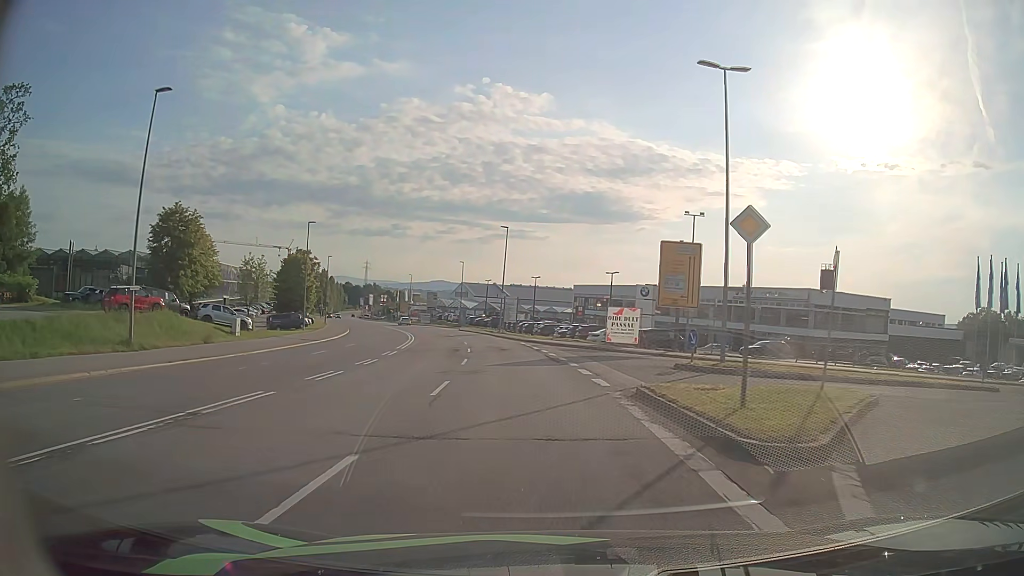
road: secondary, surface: asphalt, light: Day
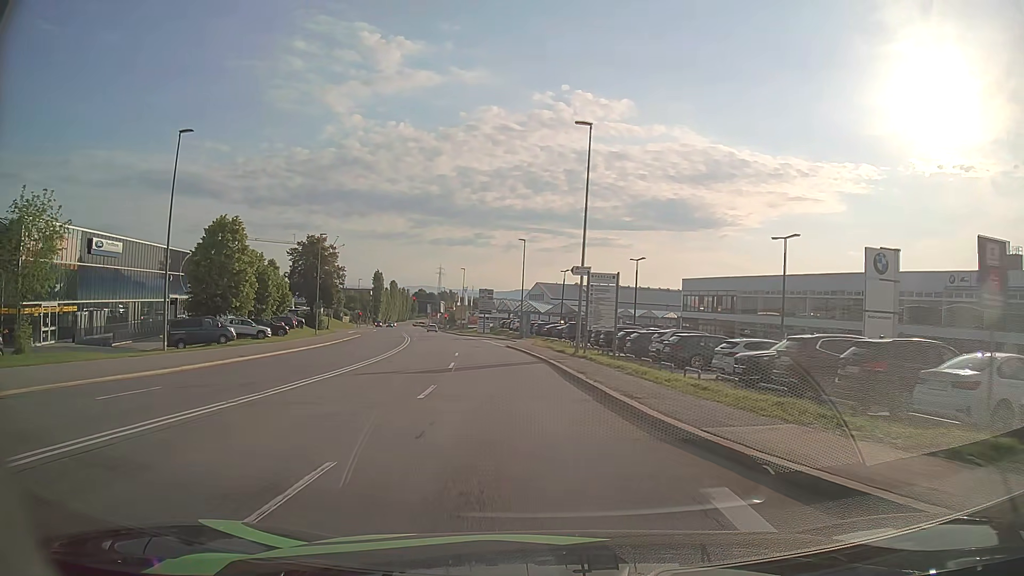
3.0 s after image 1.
(-1.9, +35.9) m; -7°
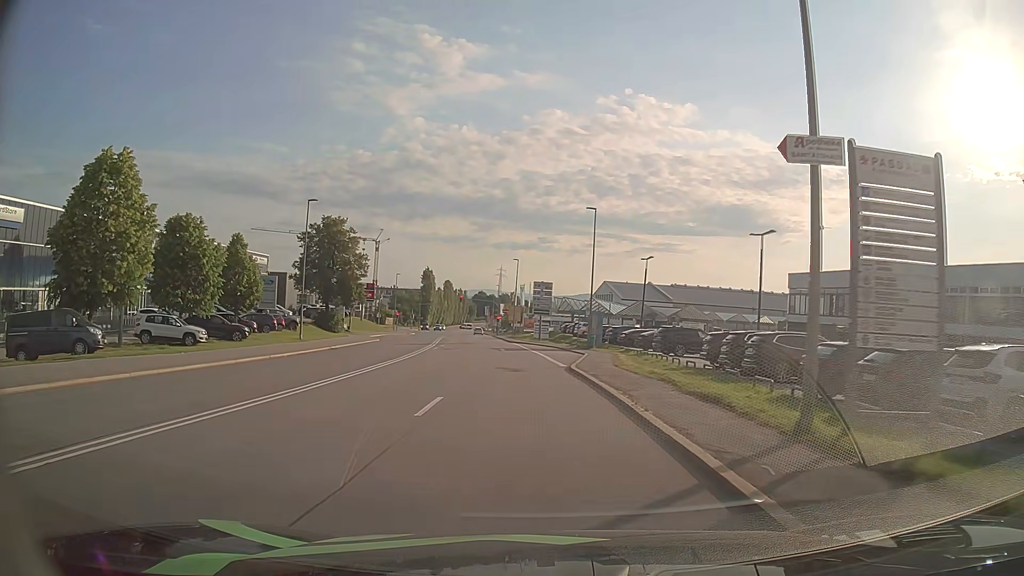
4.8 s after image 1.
(-1.1, +20.5) m; -6°
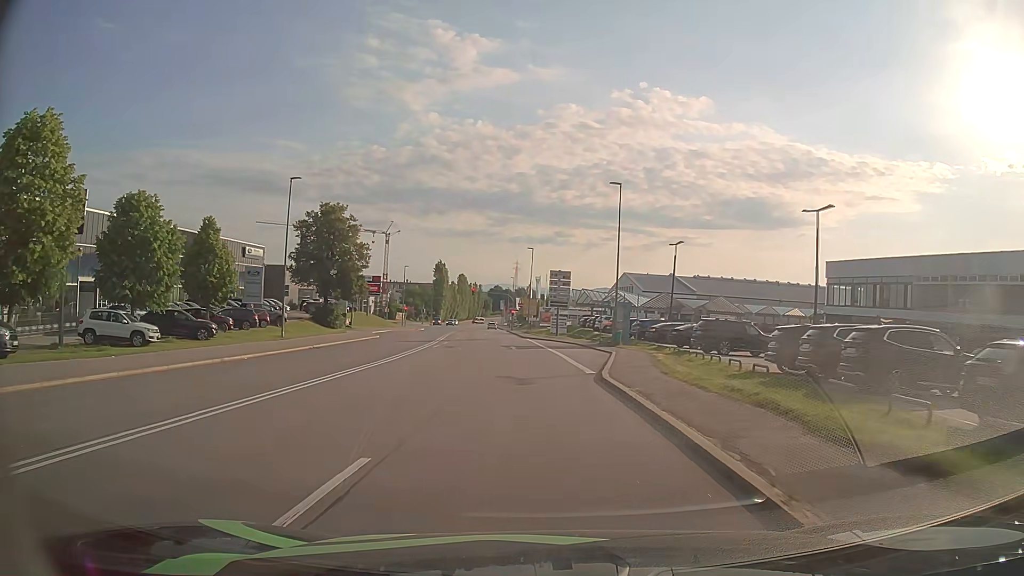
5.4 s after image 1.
(-0.1, +6.7) m; -1°
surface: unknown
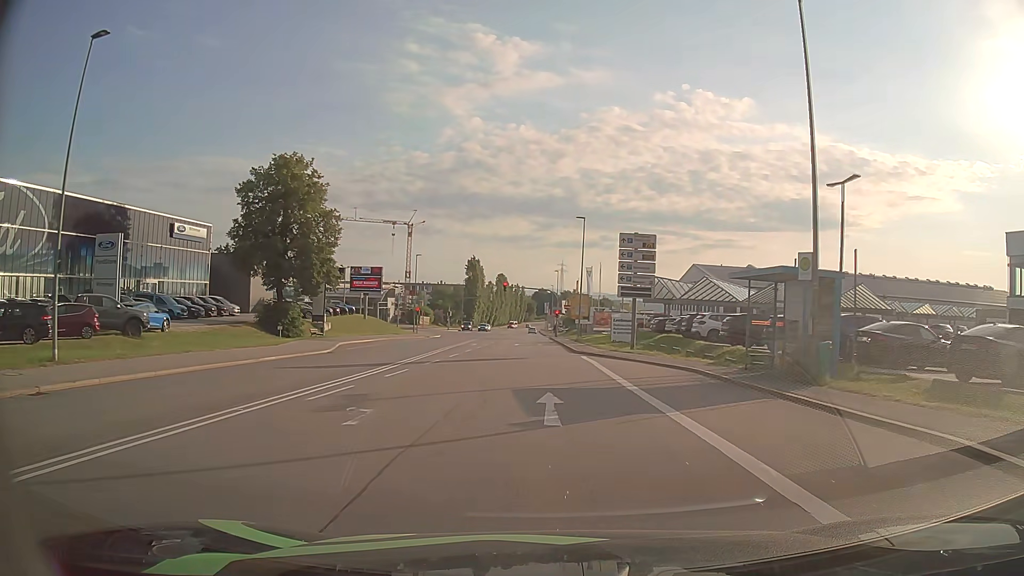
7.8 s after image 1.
(-0.9, +26.0) m; -4°
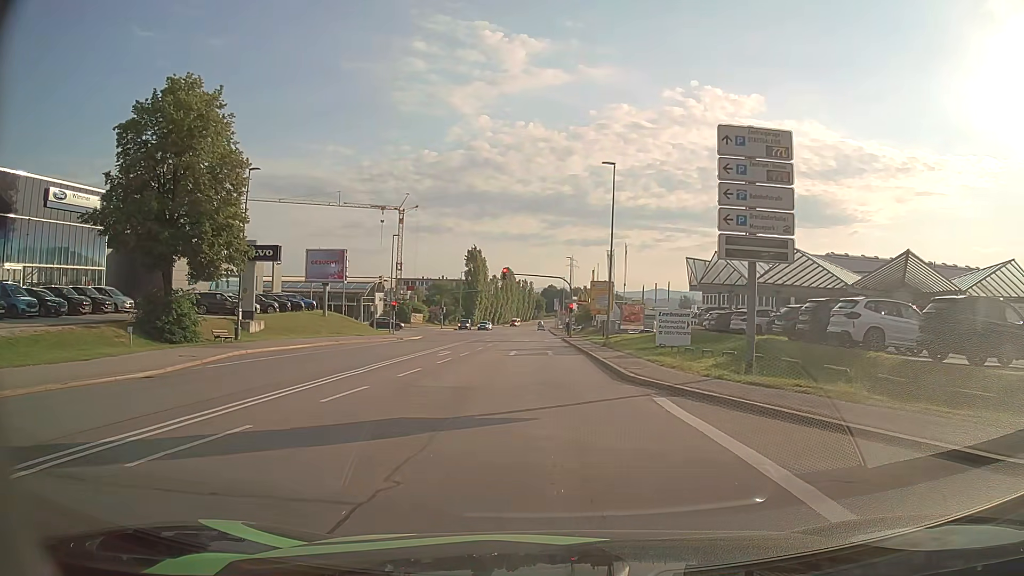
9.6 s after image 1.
(-0.1, +18.4) m; -1°
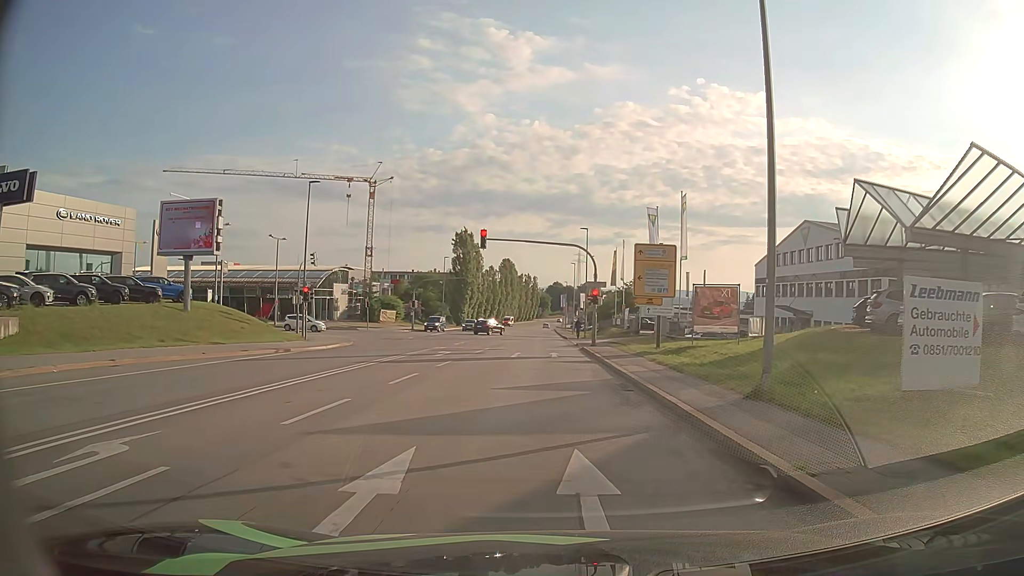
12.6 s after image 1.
(-0.1, +26.6) m; 0°
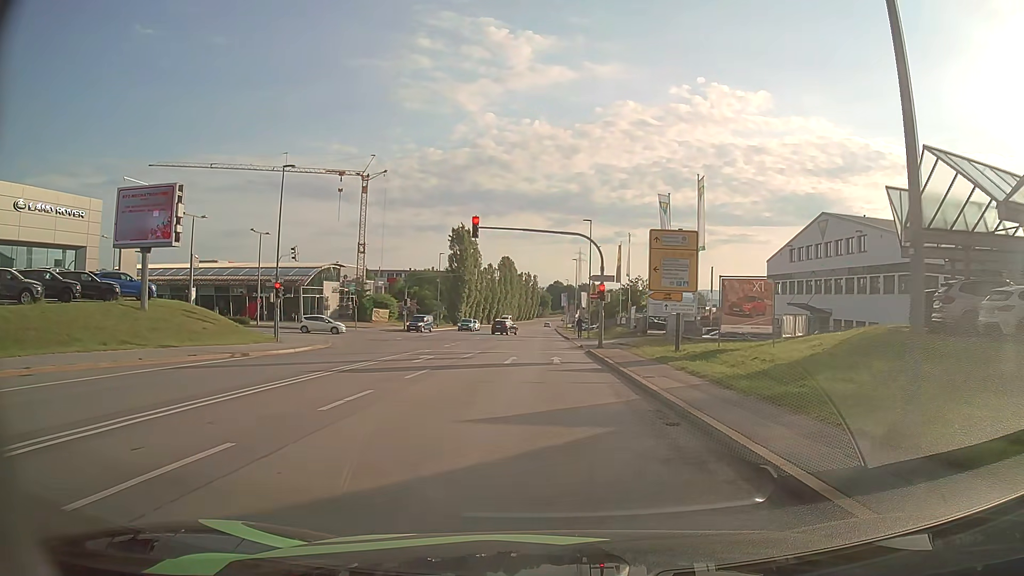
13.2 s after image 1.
(0.0, +4.6) m; 0°
(0, +10) (0, +20) (0, +30) (0, +40) (0, +50) (0, +60) (0, +70) (0, +80) (0, +90) (0, +100) m
